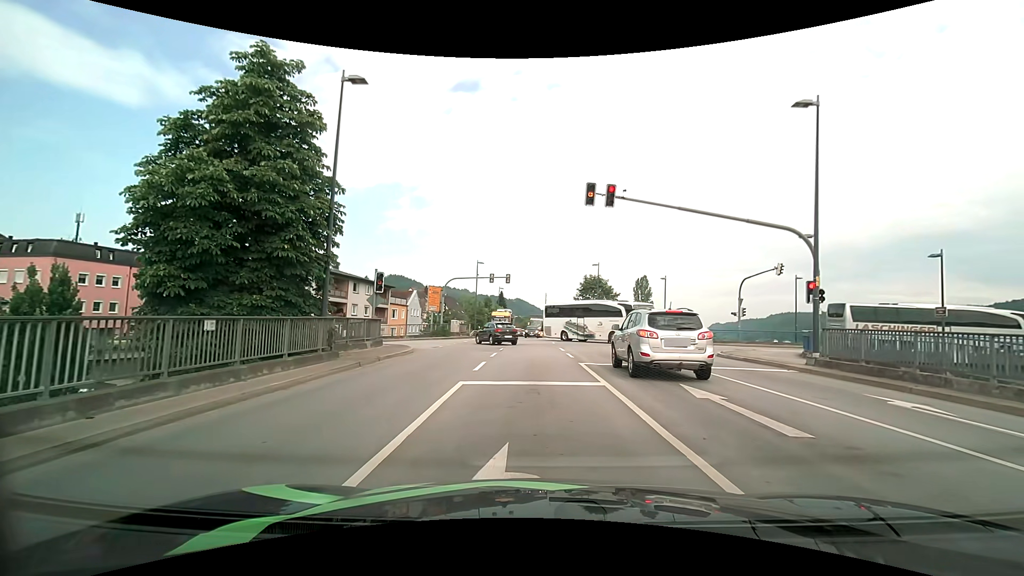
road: primary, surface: asphalt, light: Day
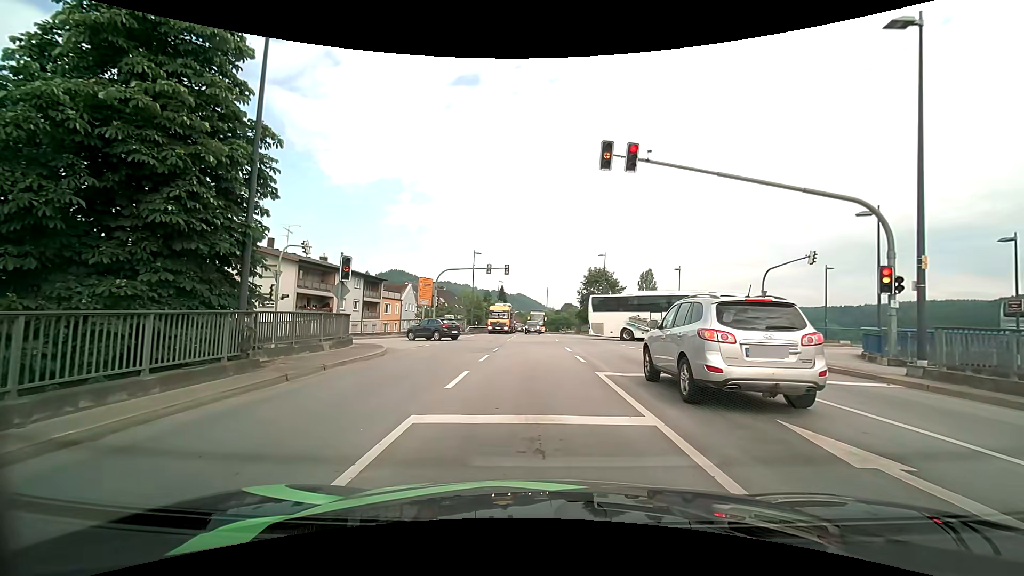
(0.0, +4.4) m; 0°
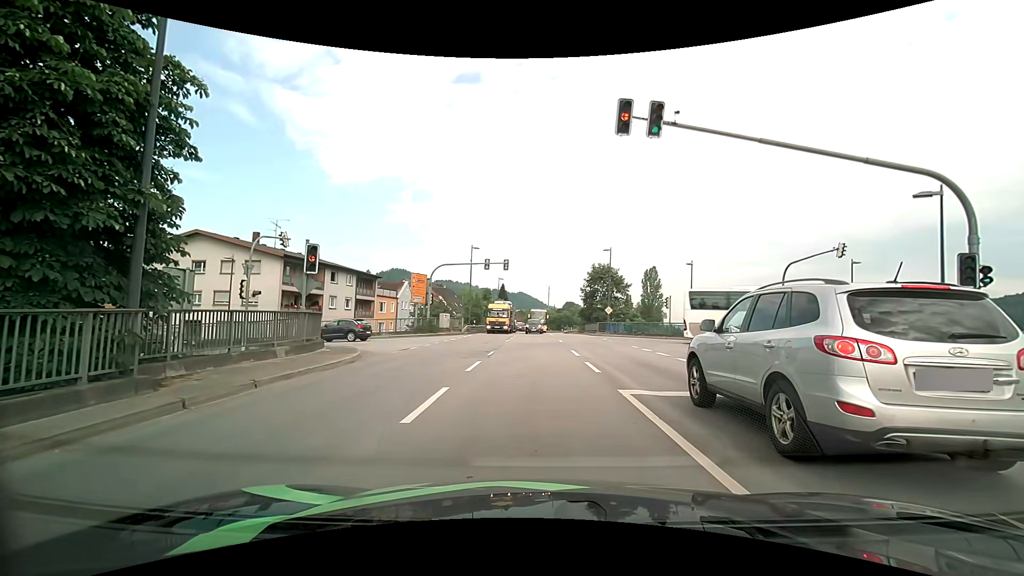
(0.0, +3.0) m; -1°
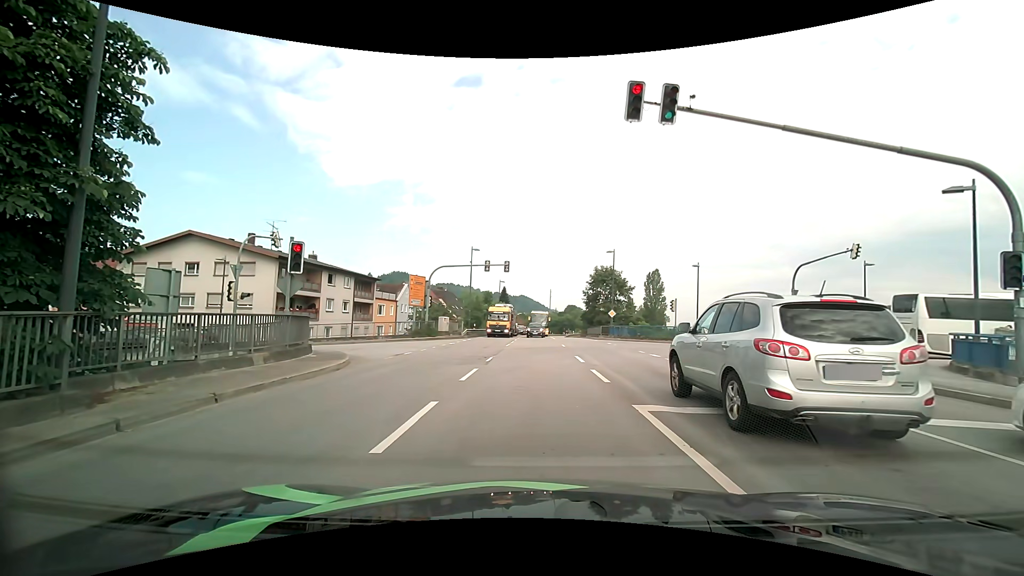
(0.0, +1.2) m; 0°
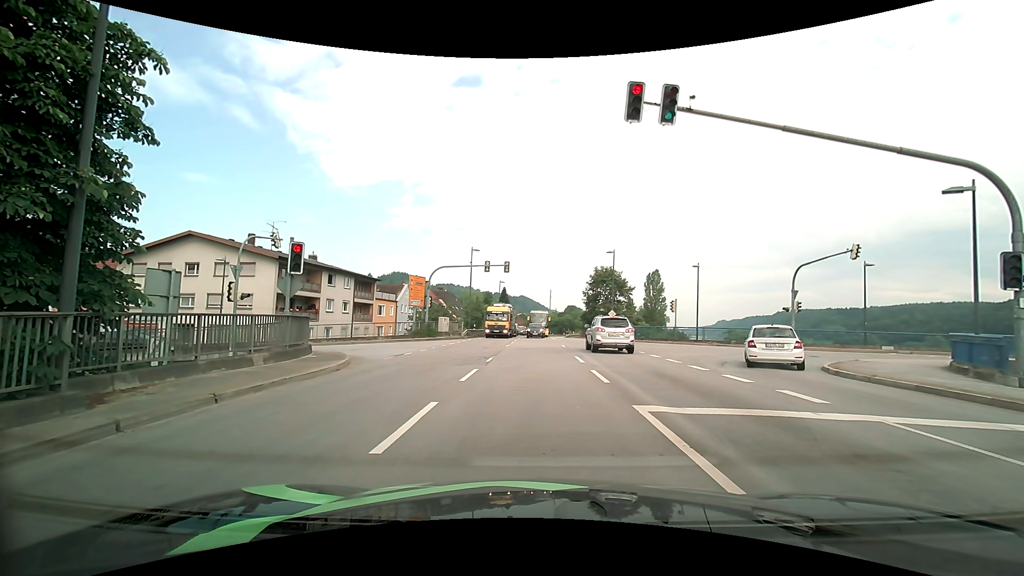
(0.0, +0.1) m; 0°
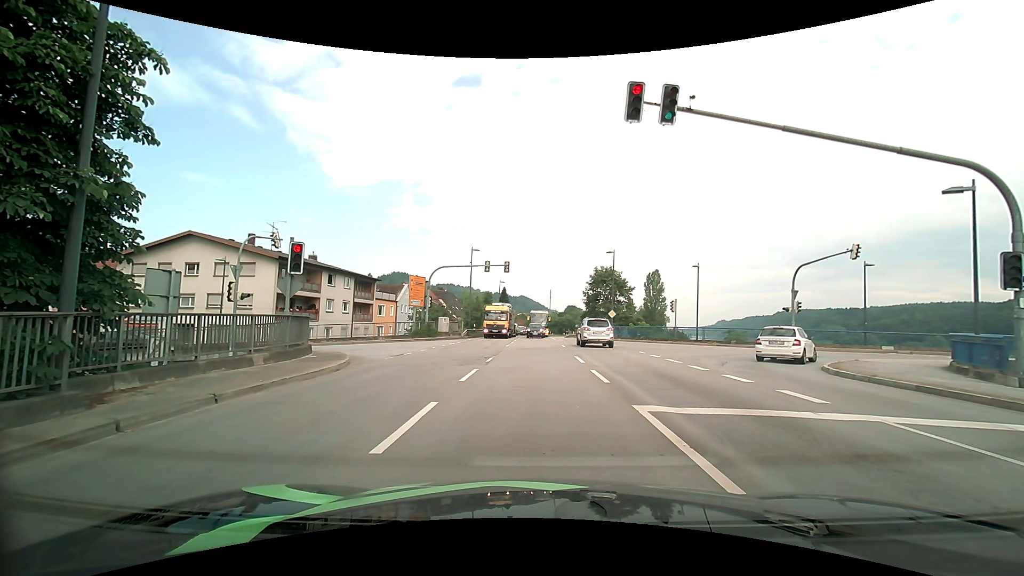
(0.0, 0.0) m; 0°
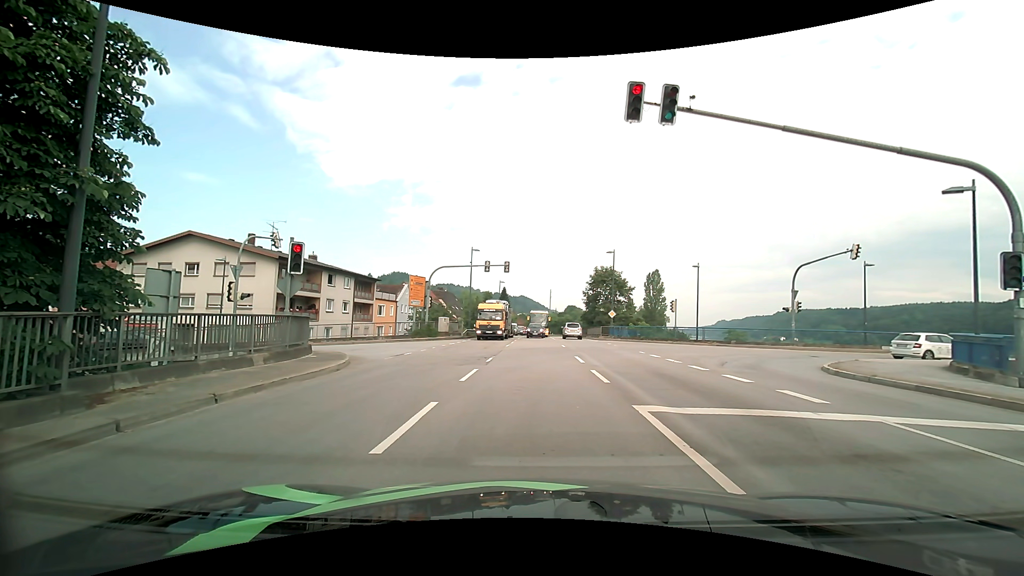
(0.0, 0.0) m; 0°
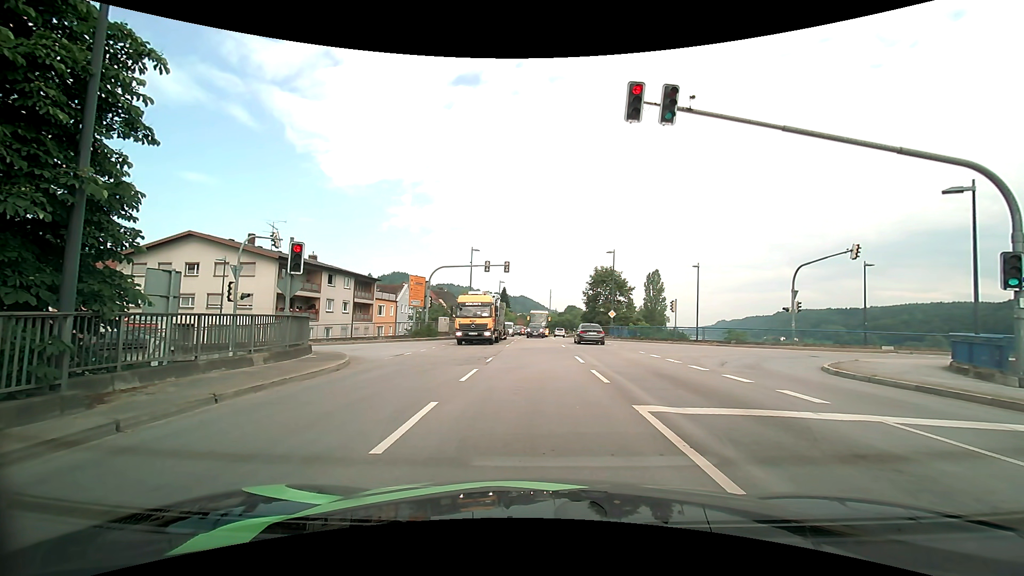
(0.0, 0.0) m; 0°
